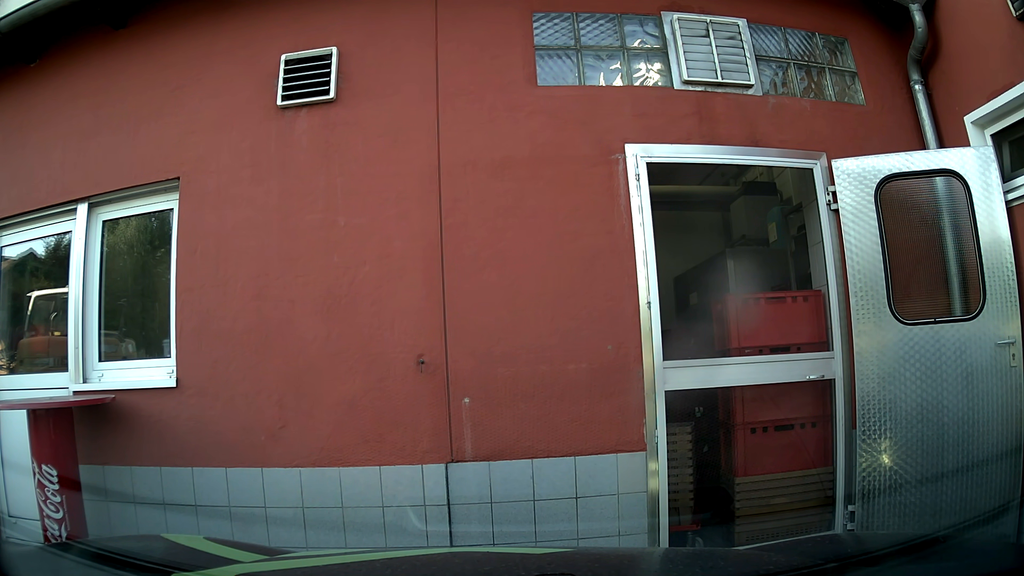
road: tertiary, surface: asphalt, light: Day
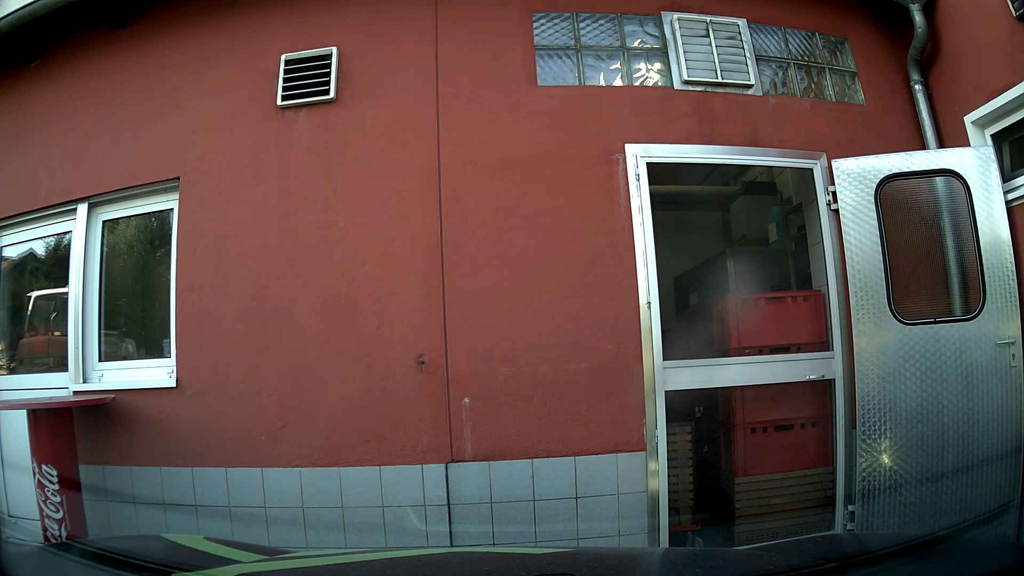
(0.0, 0.0) m; 0°
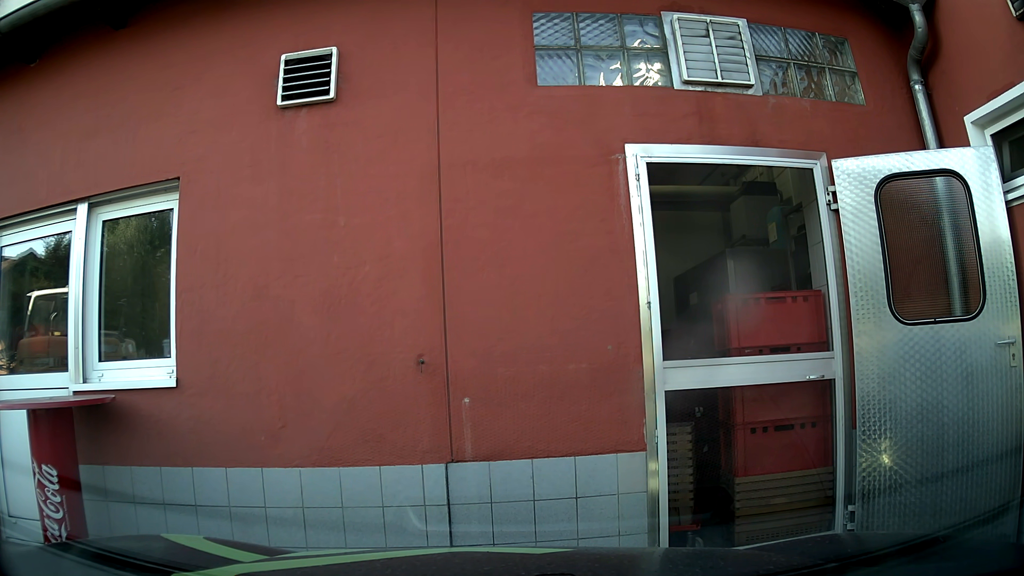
(0.0, 0.0) m; 0°
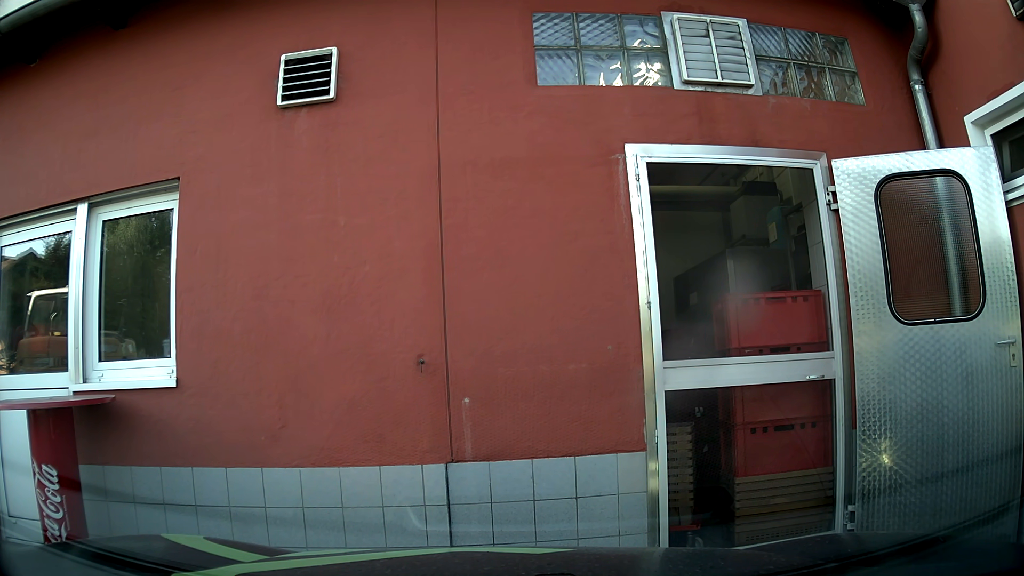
(0.0, 0.0) m; 0°
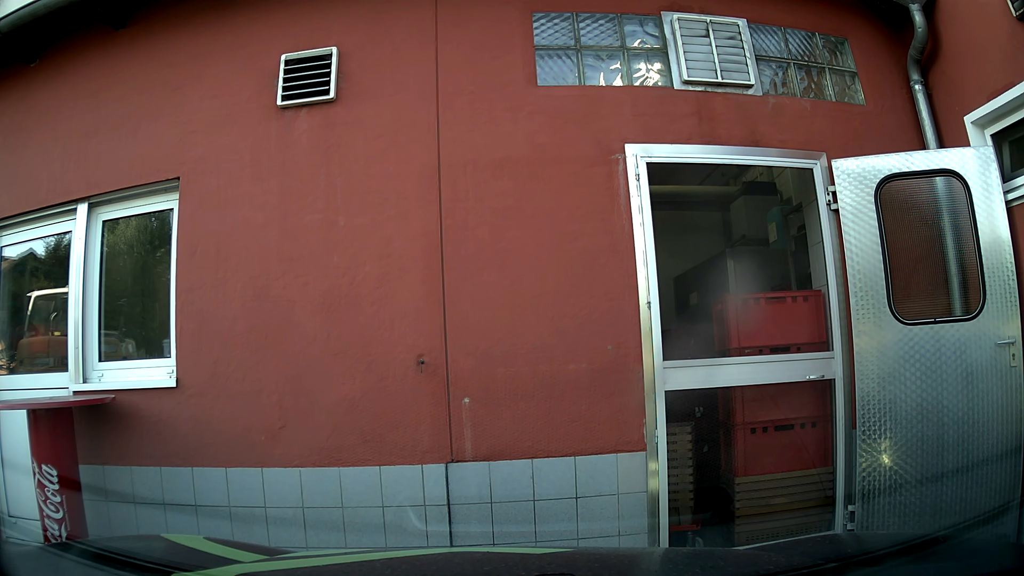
(0.0, 0.0) m; 0°
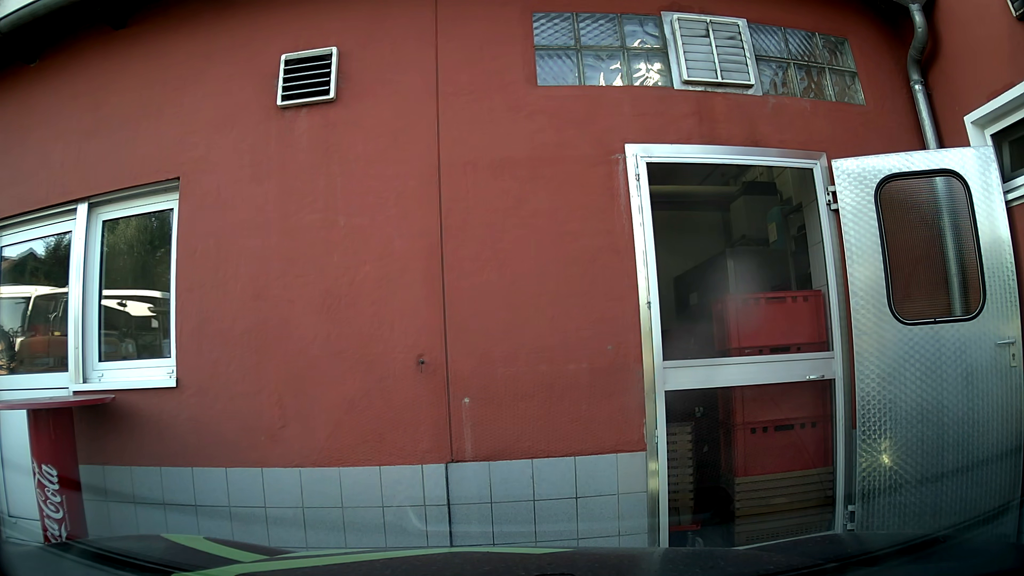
(0.0, 0.0) m; 0°
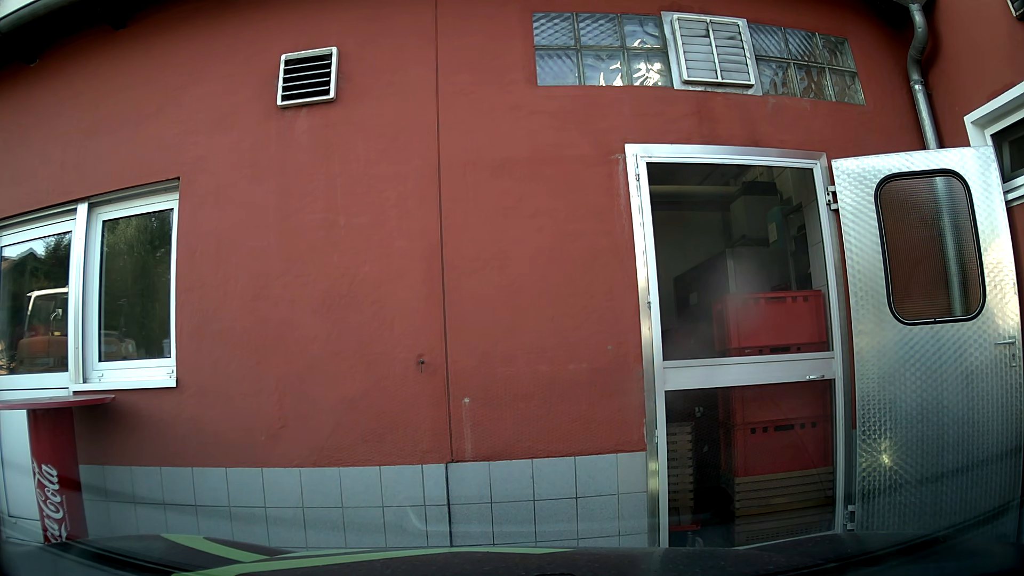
(0.0, 0.0) m; 0°
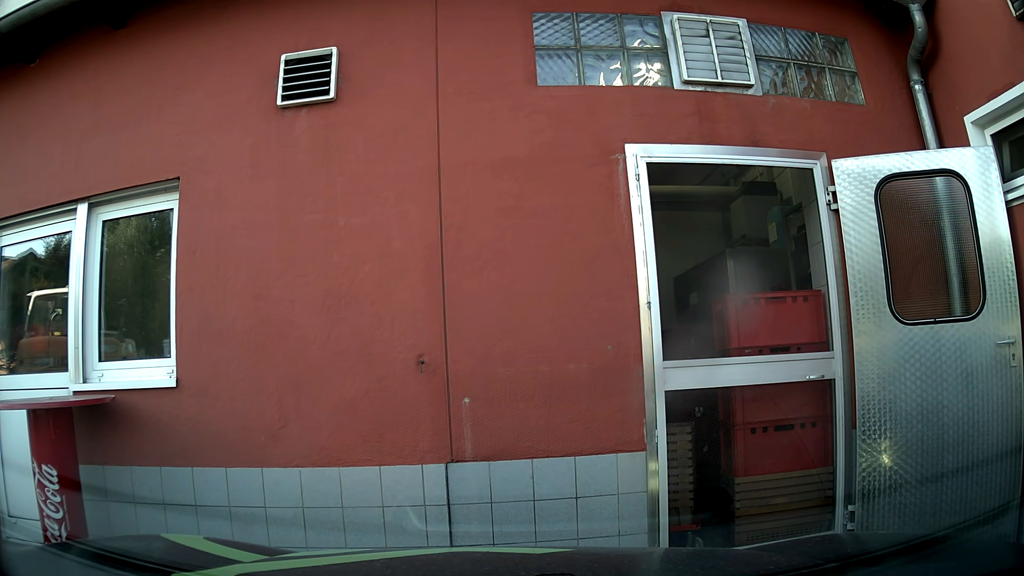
(0.0, 0.0) m; 0°
